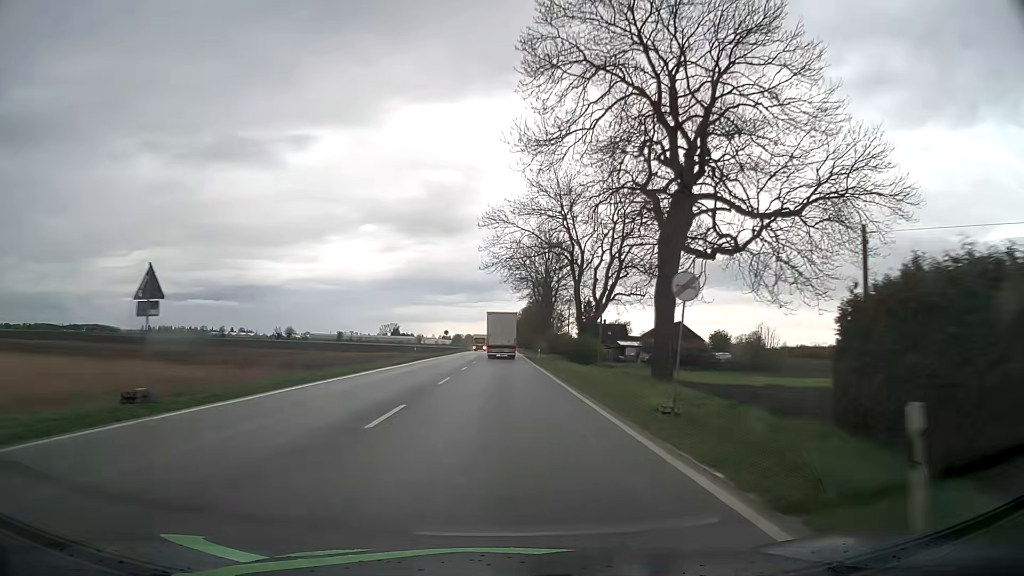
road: primary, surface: asphalt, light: Day
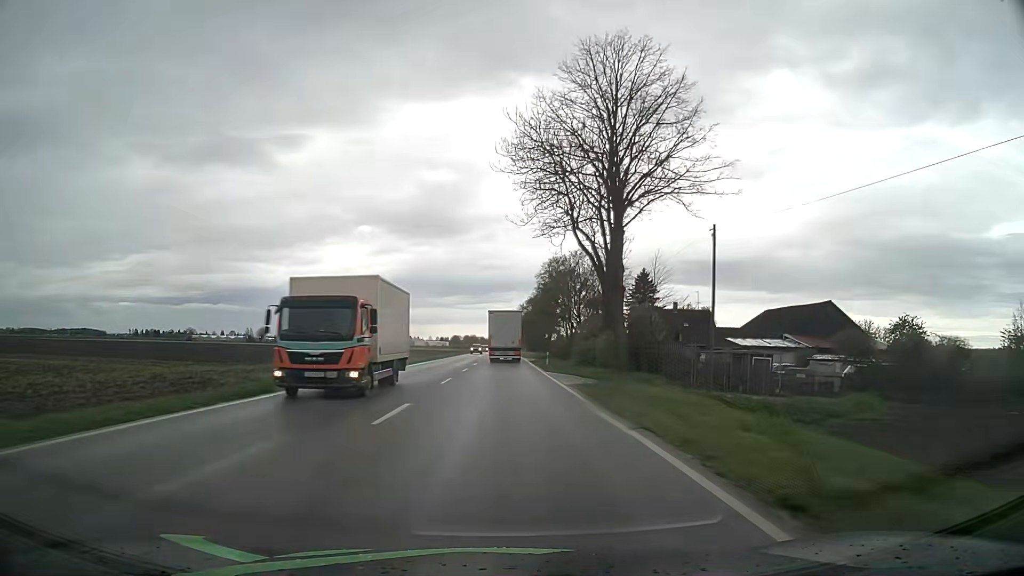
(0.0, +58.8) m; 0°
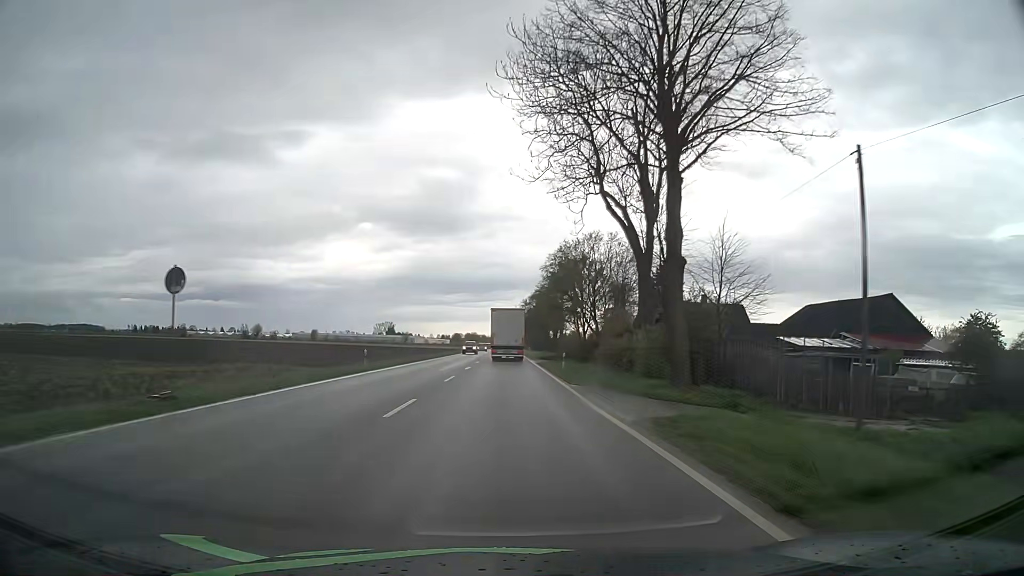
(0.0, +11.4) m; 0°
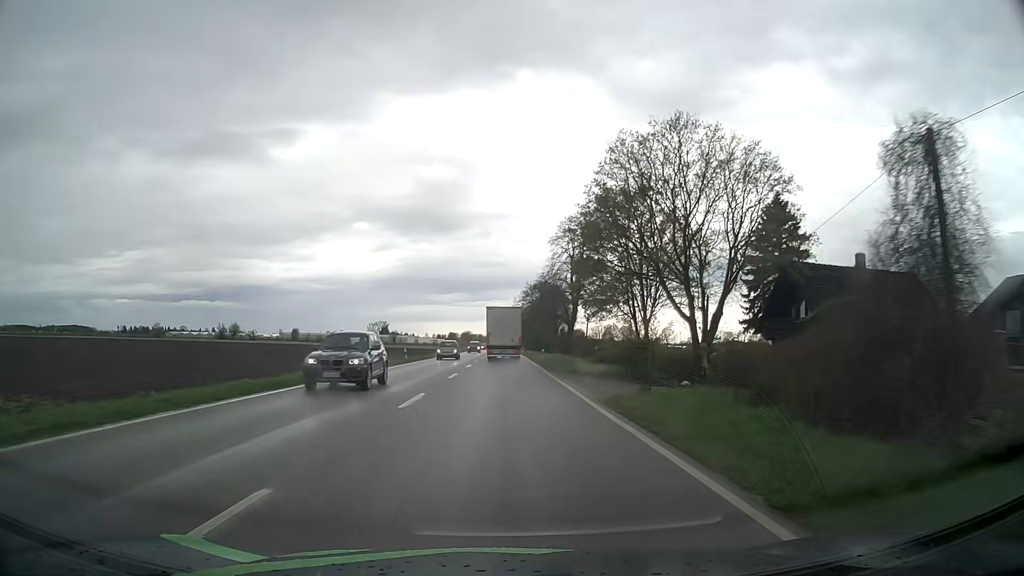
(+0.1, +33.9) m; +1°
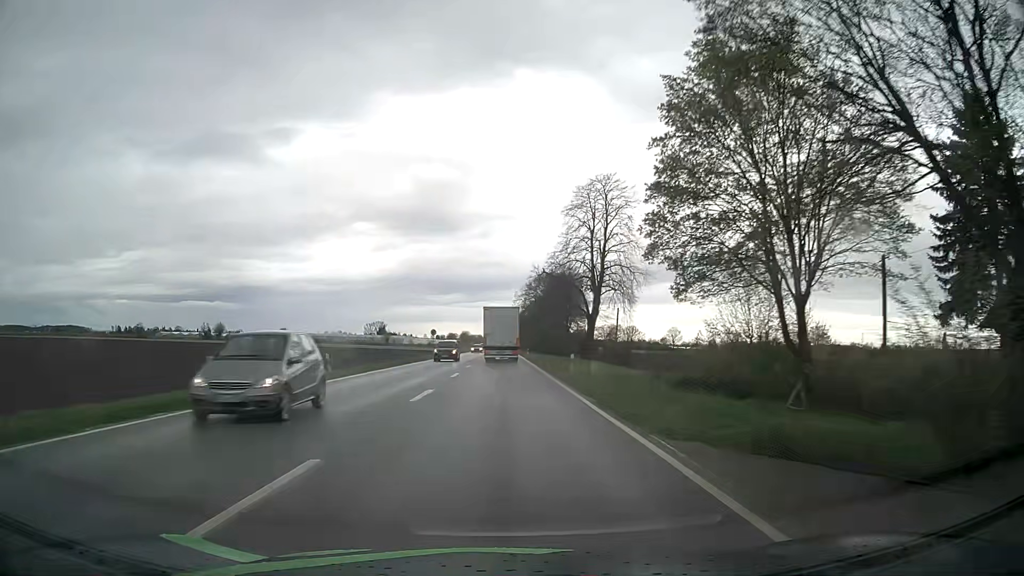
(0.0, +22.4) m; 0°
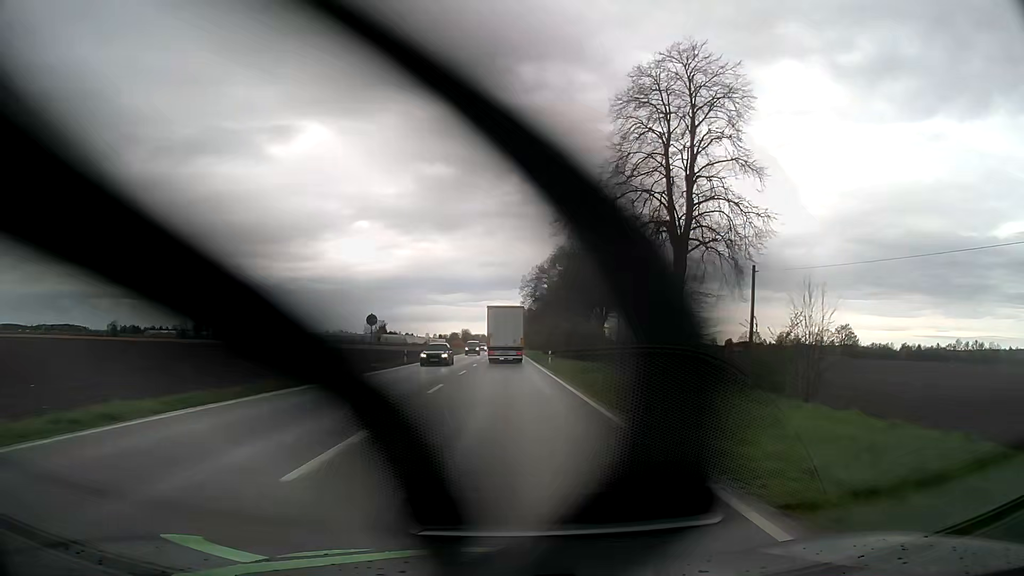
(-0.1, +33.4) m; 0°
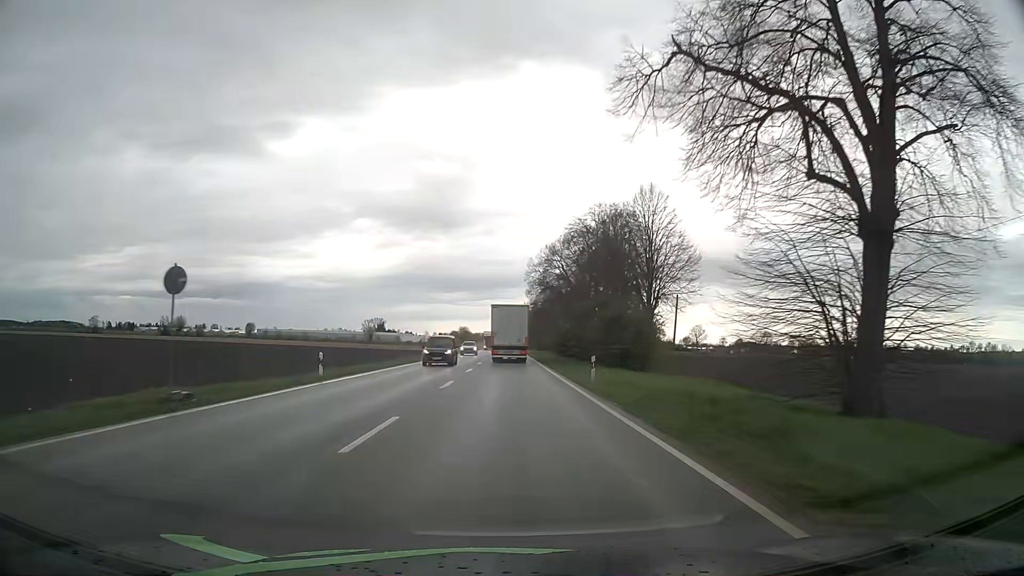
(-0.1, +22.2) m; 0°
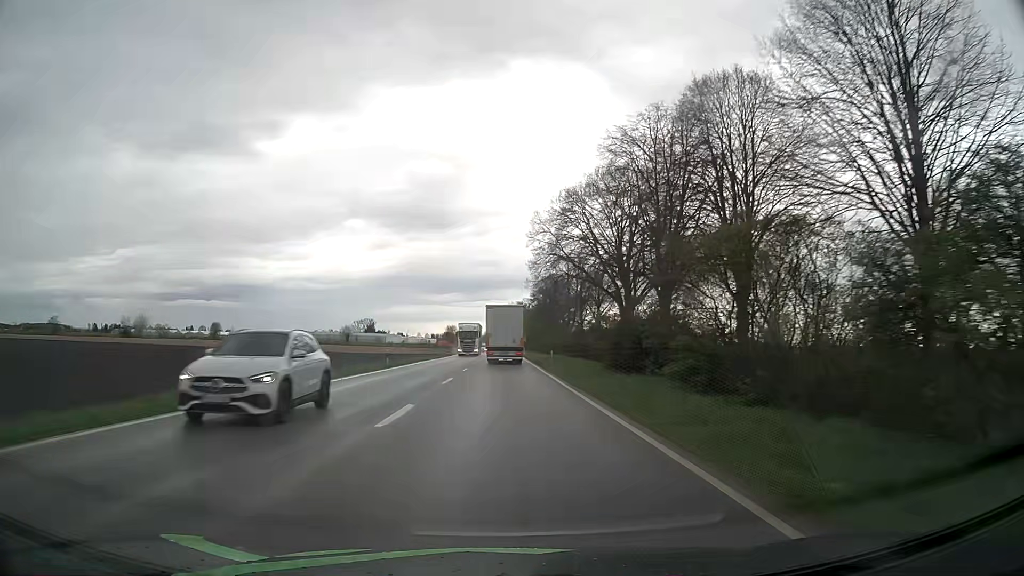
(+0.3, +33.2) m; +1°
